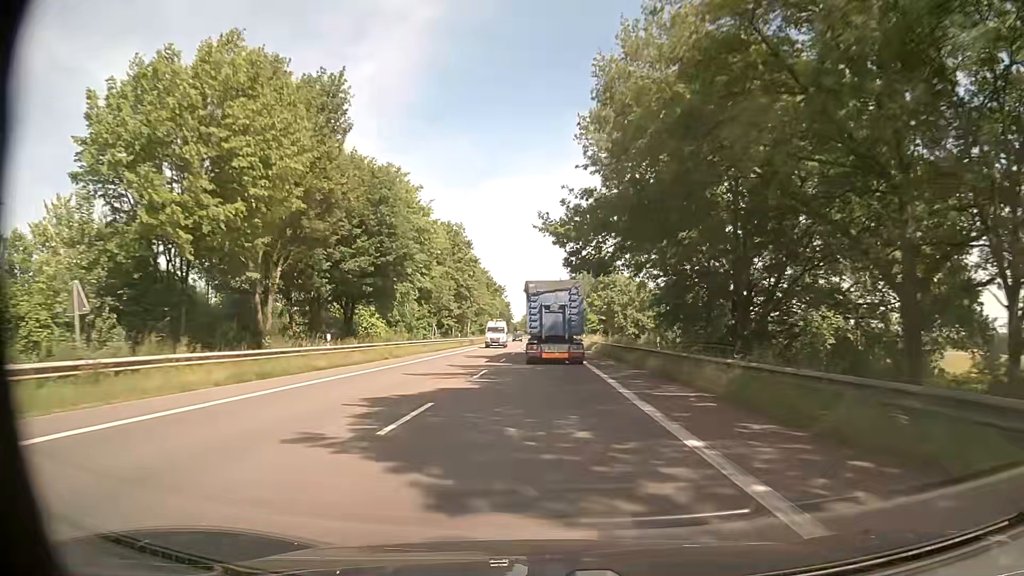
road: secondary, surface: asphalt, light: Day
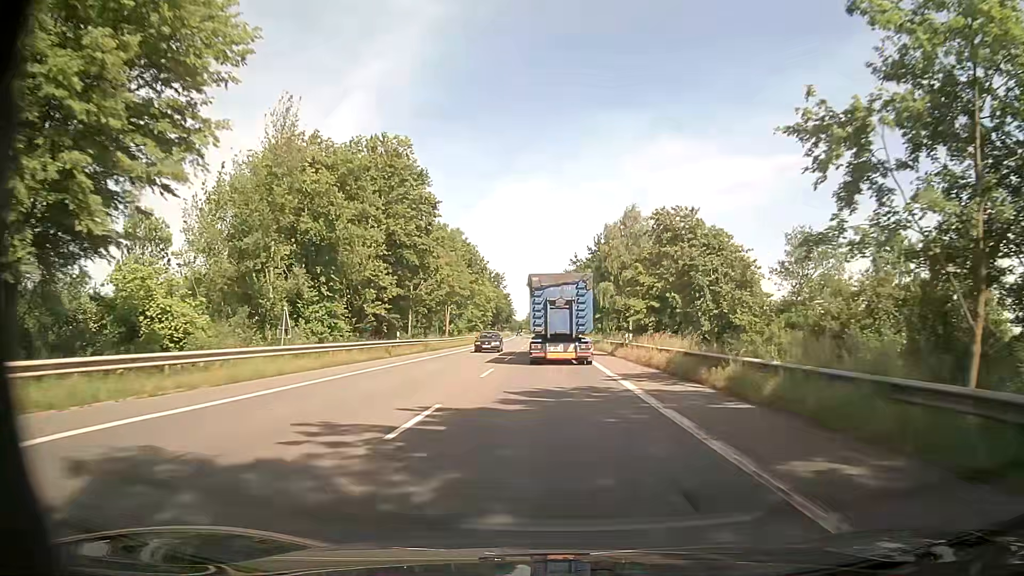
(-0.1, +36.1) m; 0°
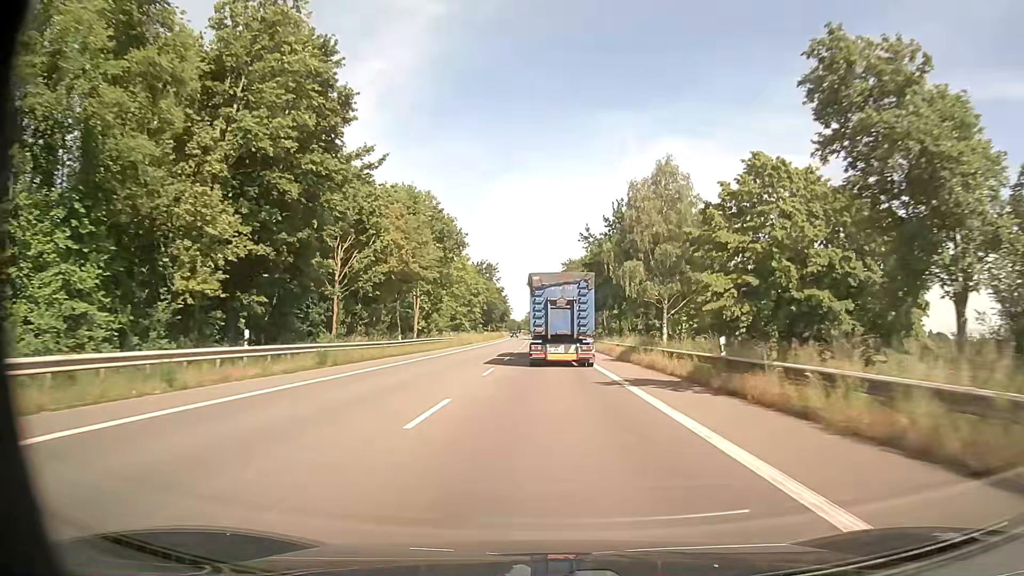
(0.0, +23.0) m; 0°
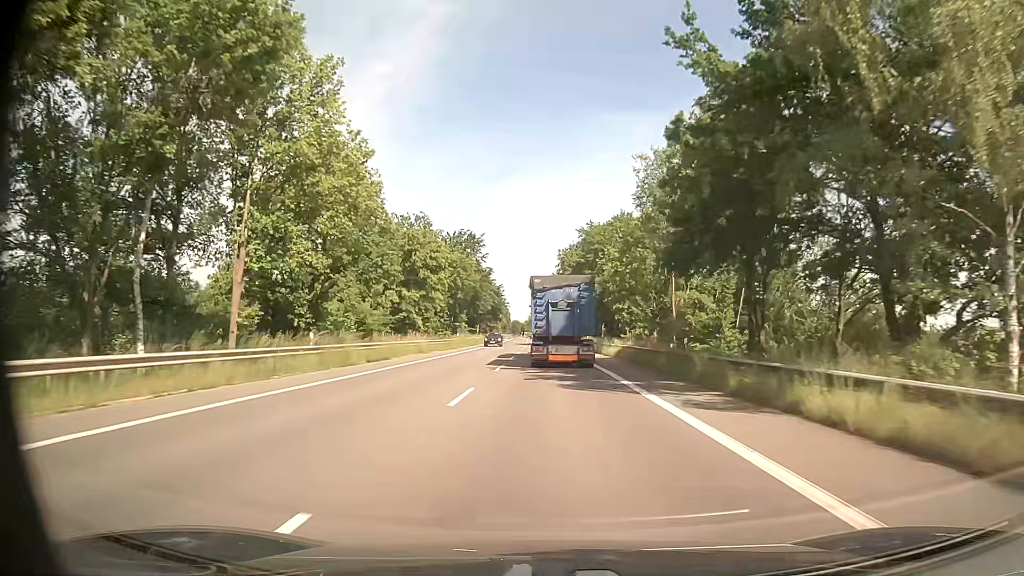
(-0.5, +44.3) m; 0°
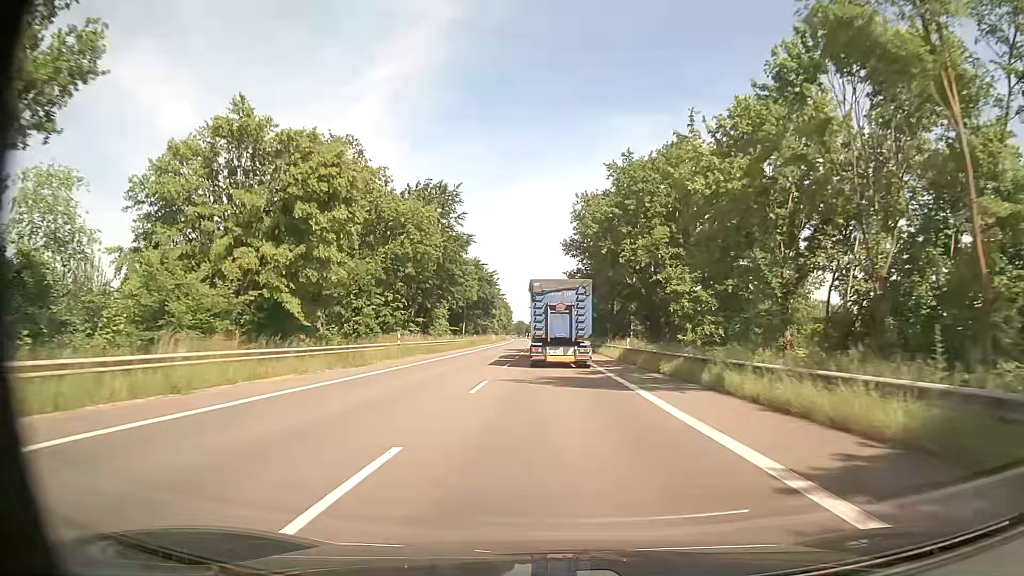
(-0.2, +32.7) m; 0°
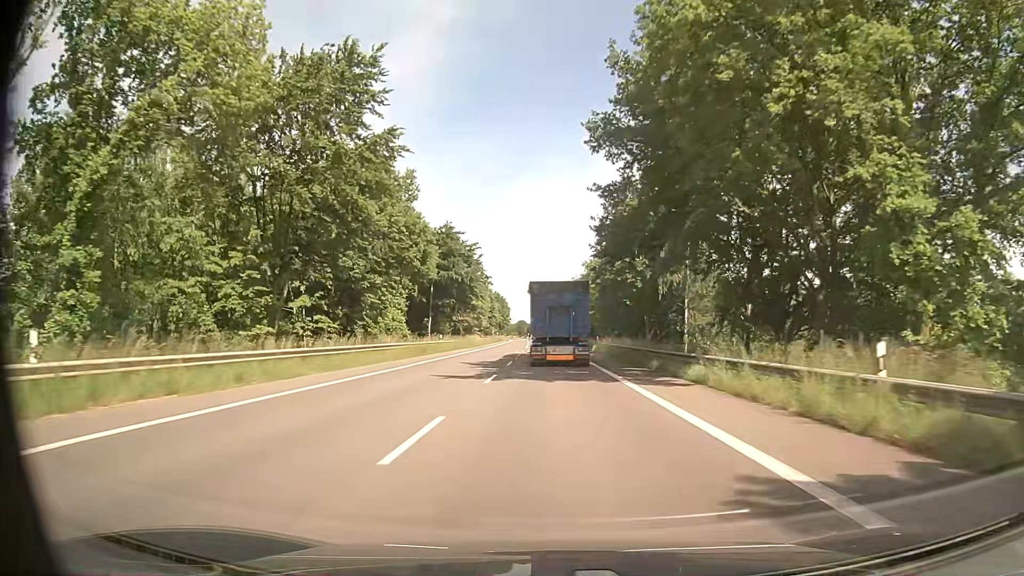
(-0.2, +32.6) m; 0°
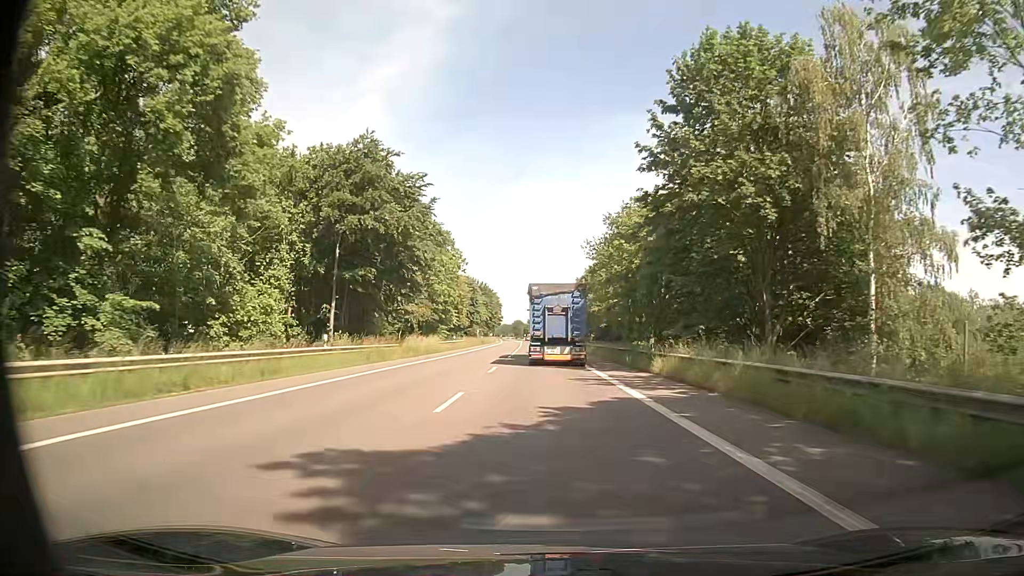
(-0.3, +32.7) m; 0°
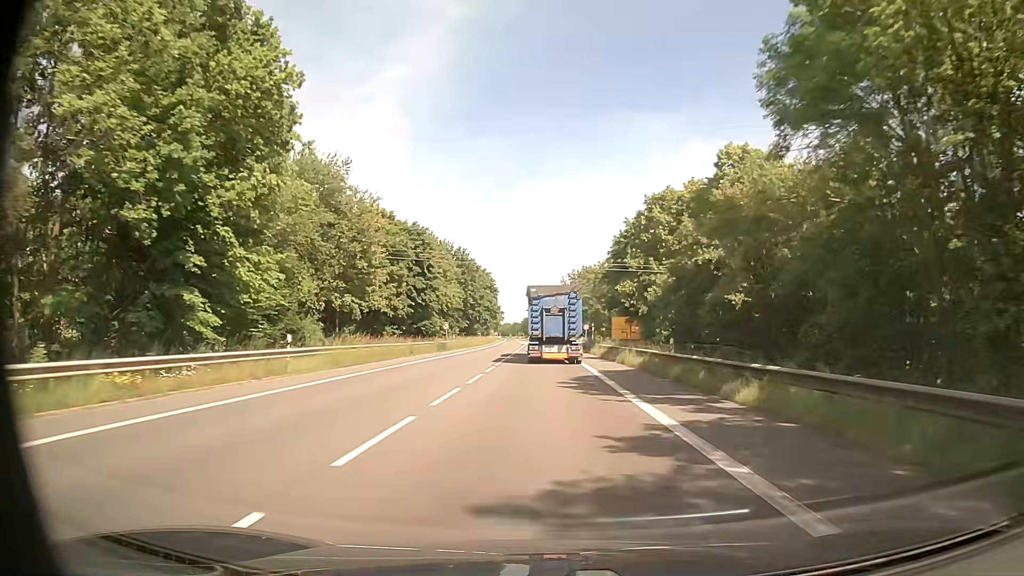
(-0.4, +54.6) m; -1°
(0, +10) (0, +20) (0, +30) (0, +40) (0, +50) (0, +60) (-1, +70) (-1, +80) (-1, +90) (-1, +100) m
